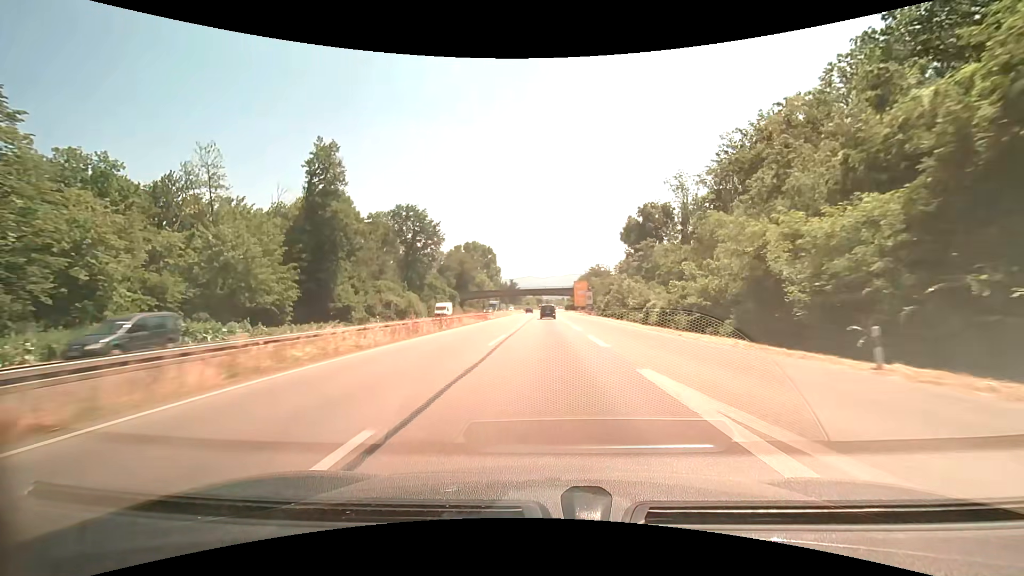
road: trunk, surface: asphalt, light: Day
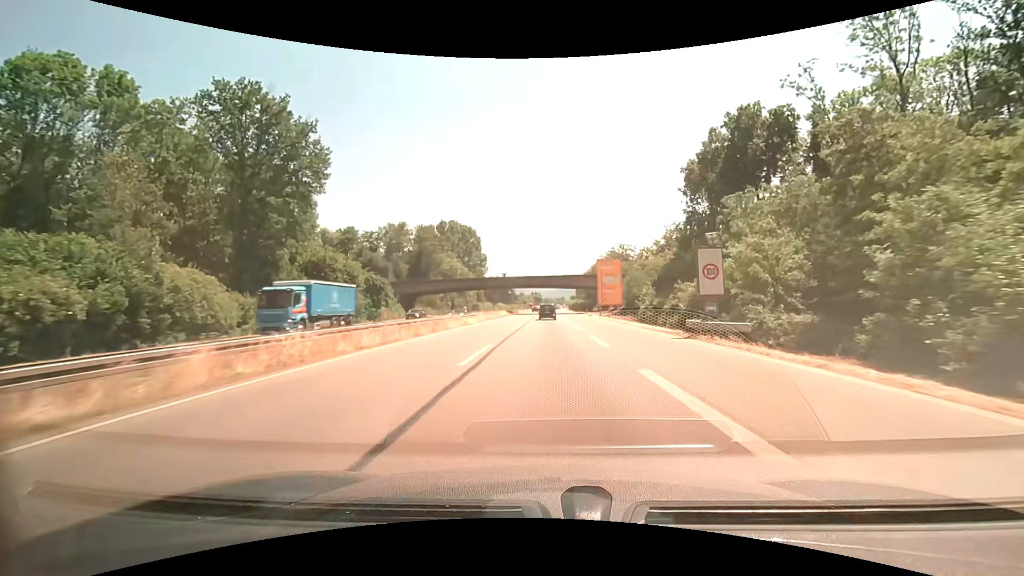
(-0.1, +60.2) m; 0°
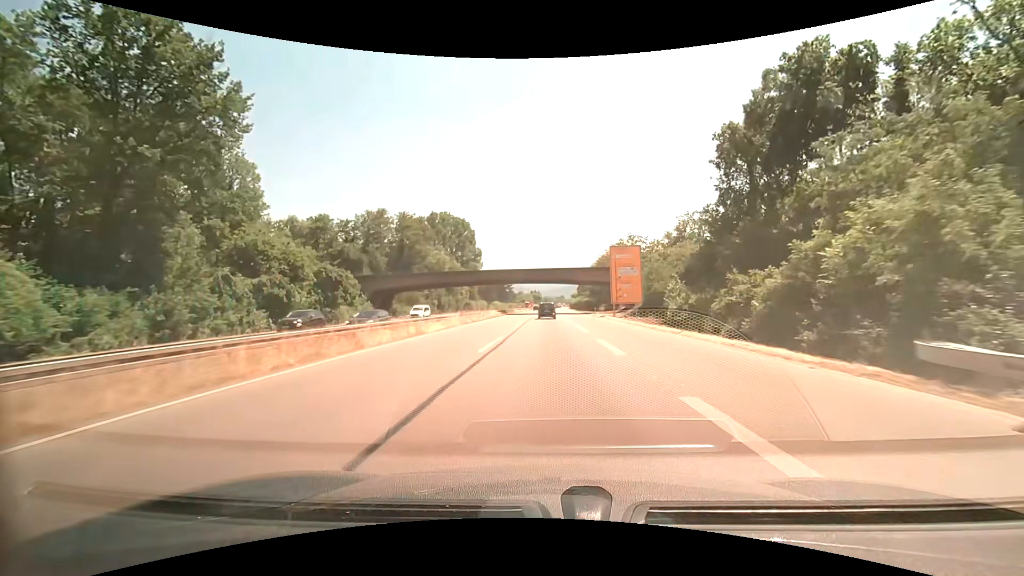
(0.0, +15.2) m; 0°
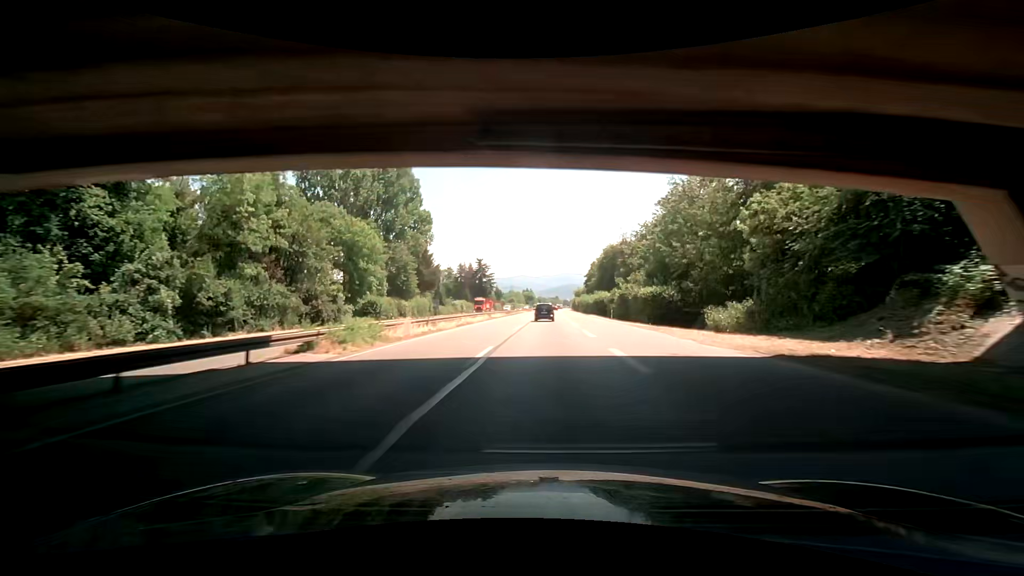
(+0.3, +75.2) m; +1°
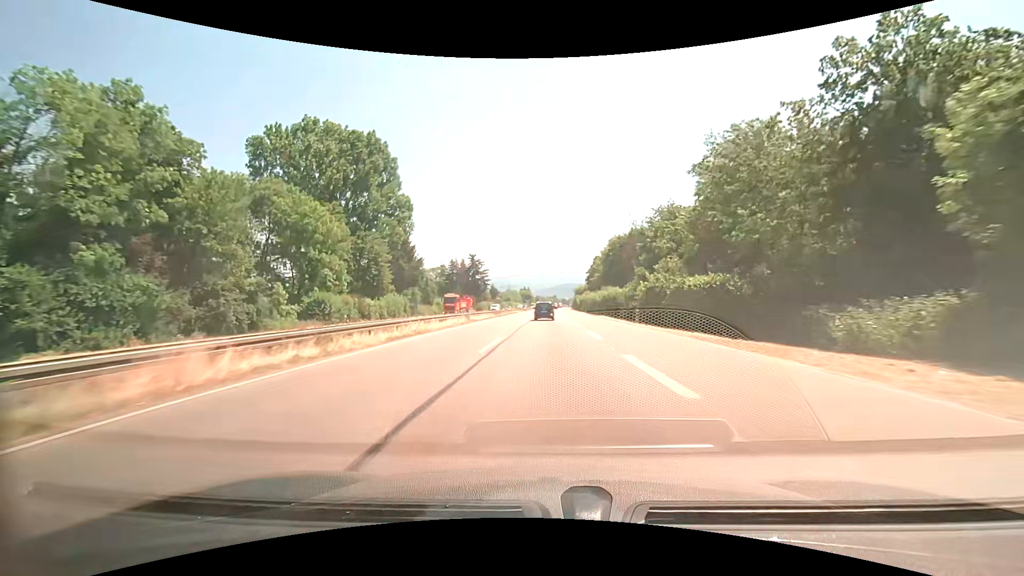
(+0.1, +14.9) m; 0°
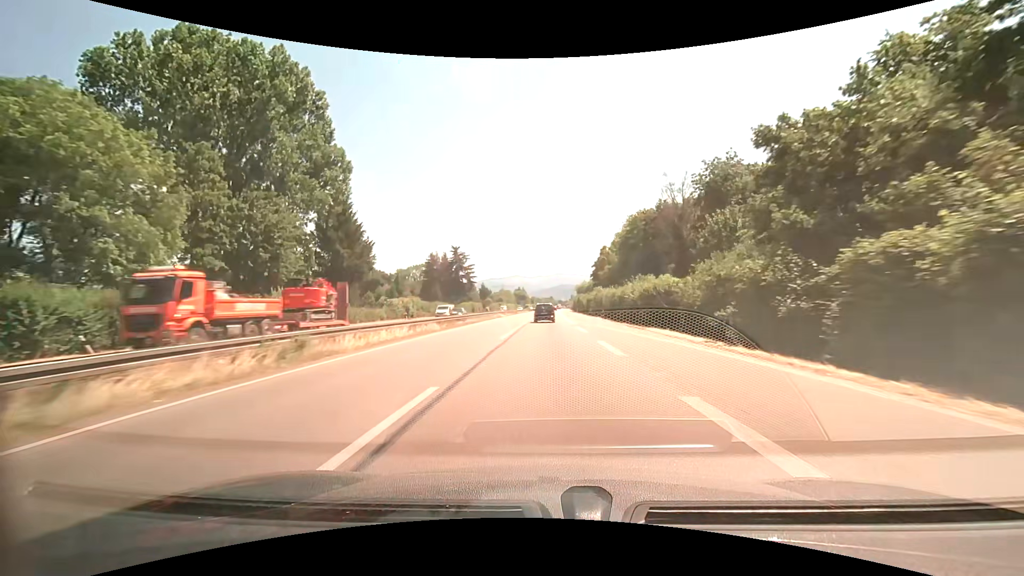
(+0.2, +29.8) m; +1°
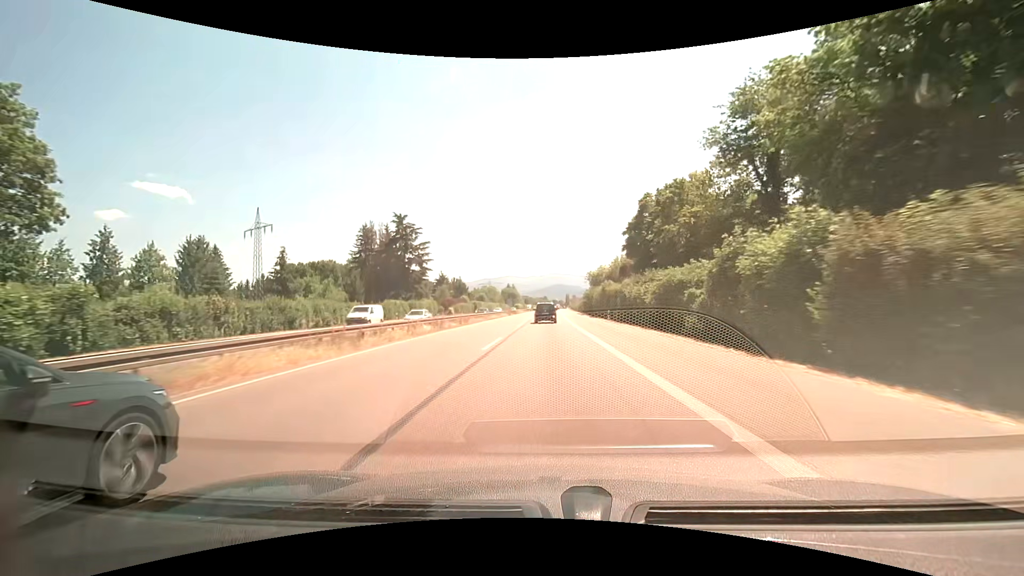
(+0.2, +59.0) m; 0°
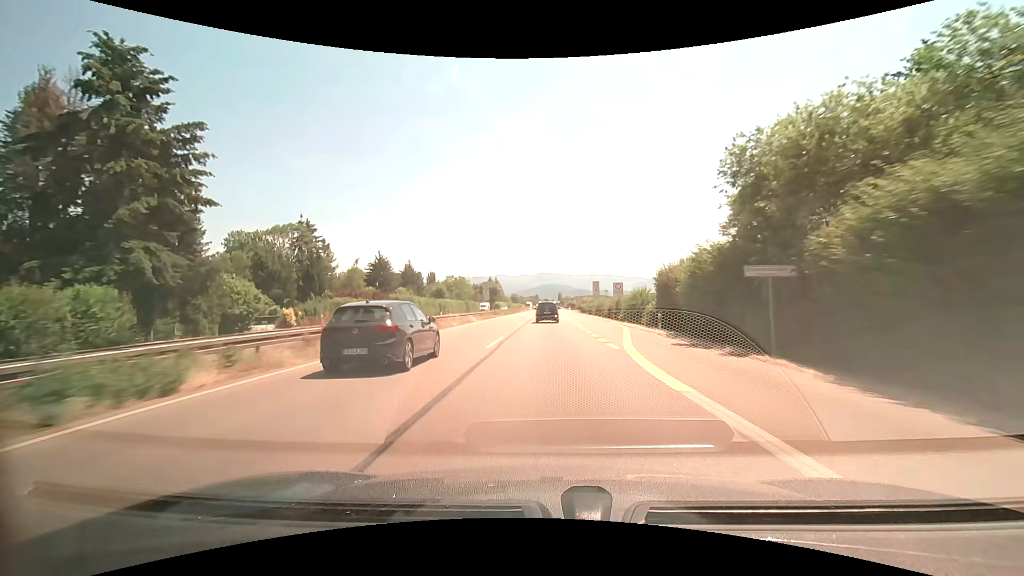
(+0.5, +72.1) m; +1°
(0, +10) (0, +20) (0, +30) (0, +40) (0, +50) (0, +60) (0, +70) (+1, +80) (+1, +90) (+1, +100) m
